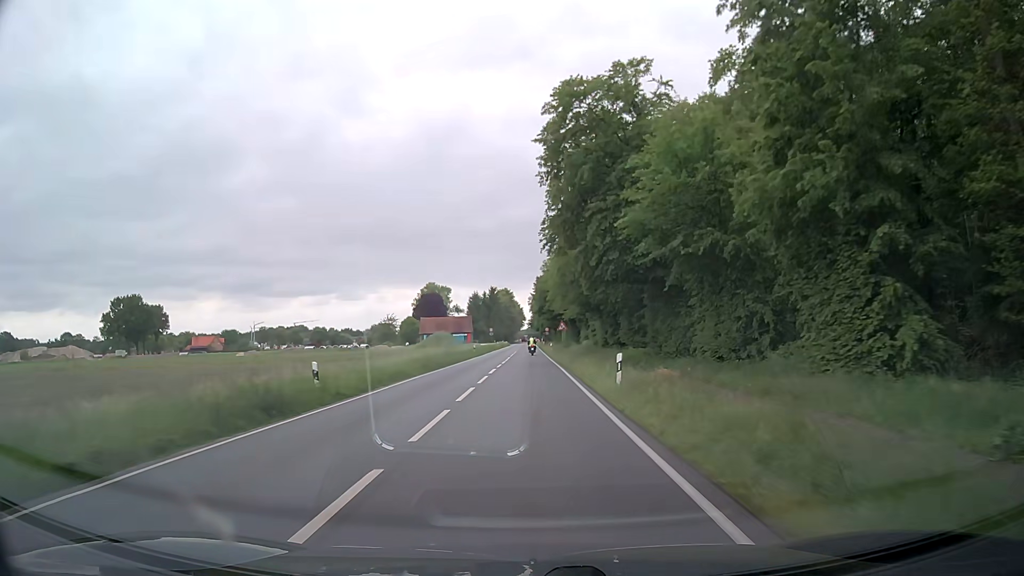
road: primary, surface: asphalt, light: Day
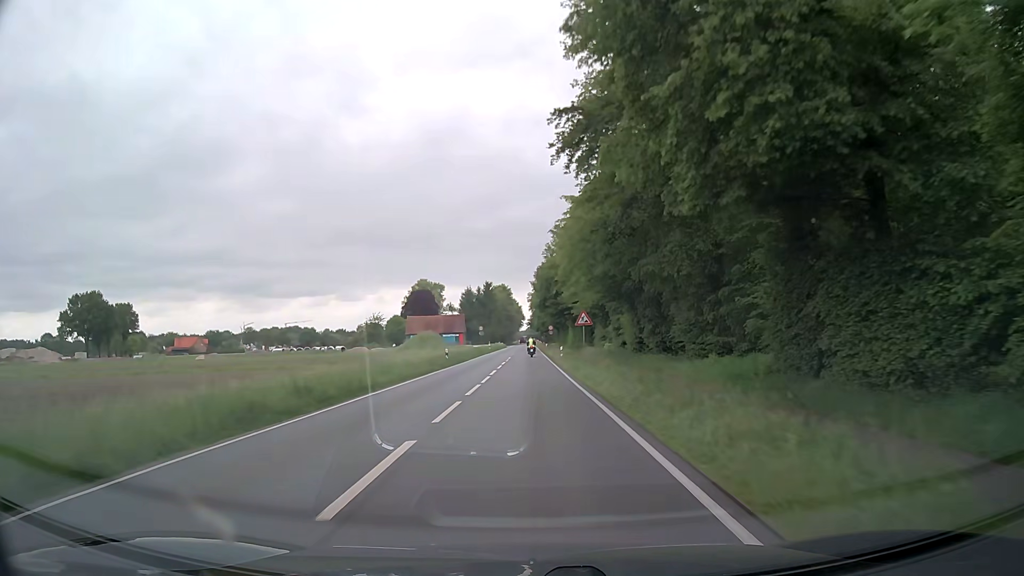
(-0.1, +21.9) m; 0°
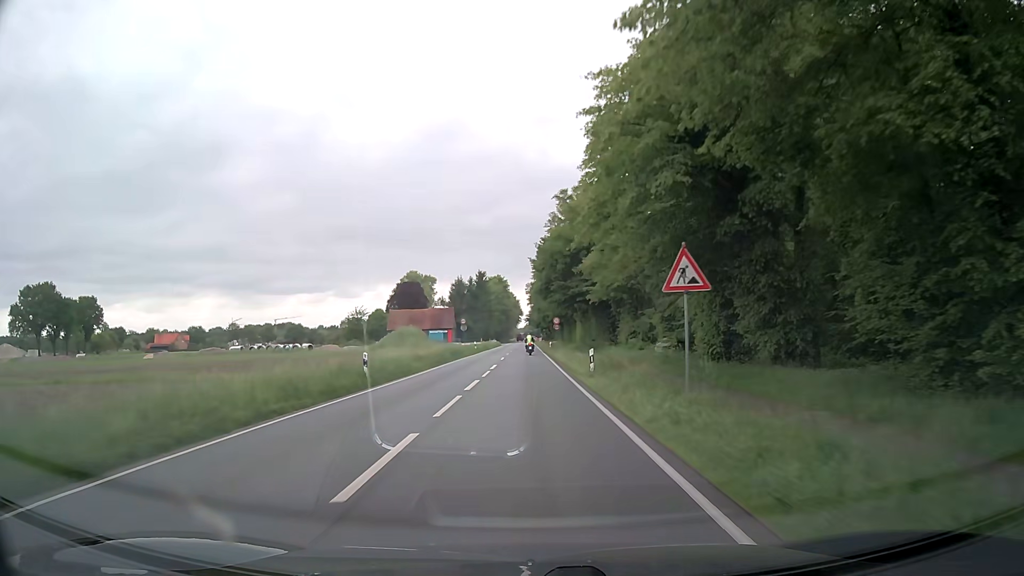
(0.0, +21.9) m; 0°
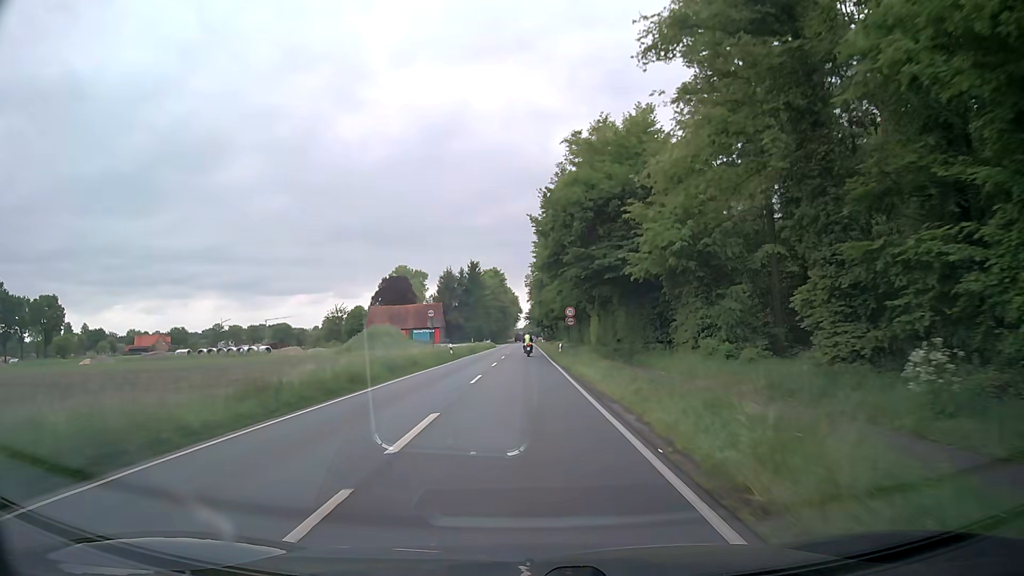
(0.0, +21.6) m; 0°
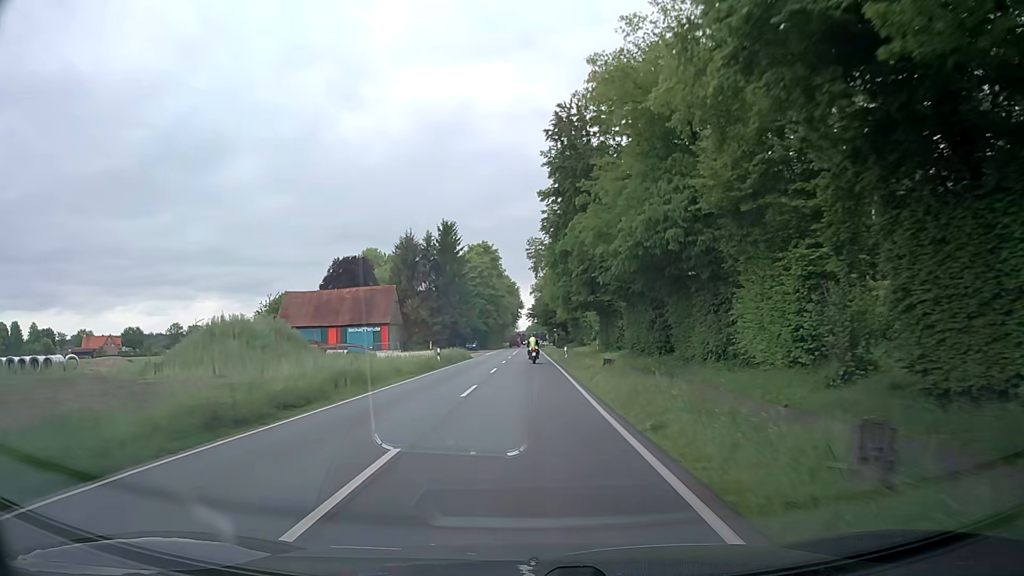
(+0.3, +51.3) m; +1°
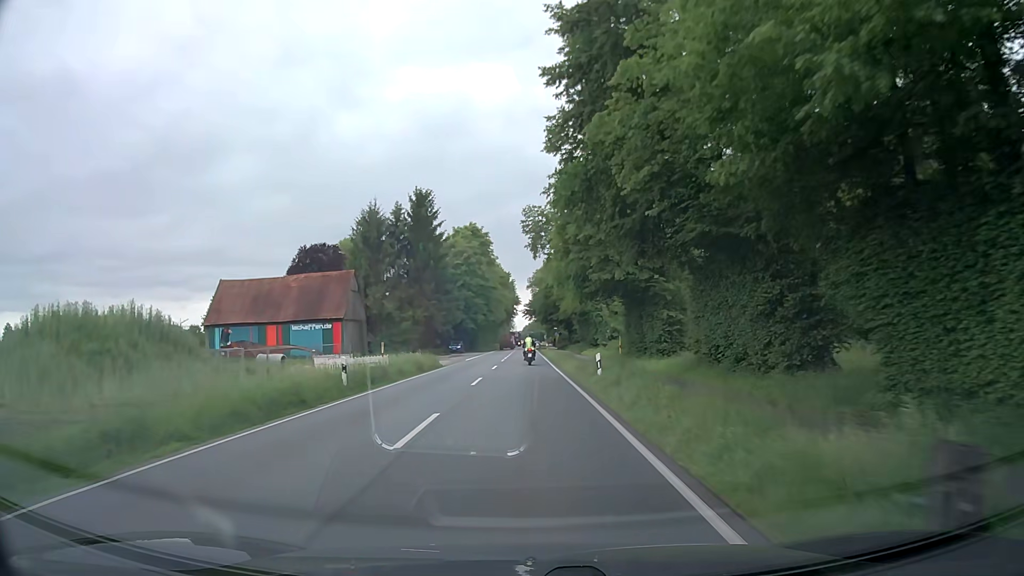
(0.0, +19.9) m; 0°
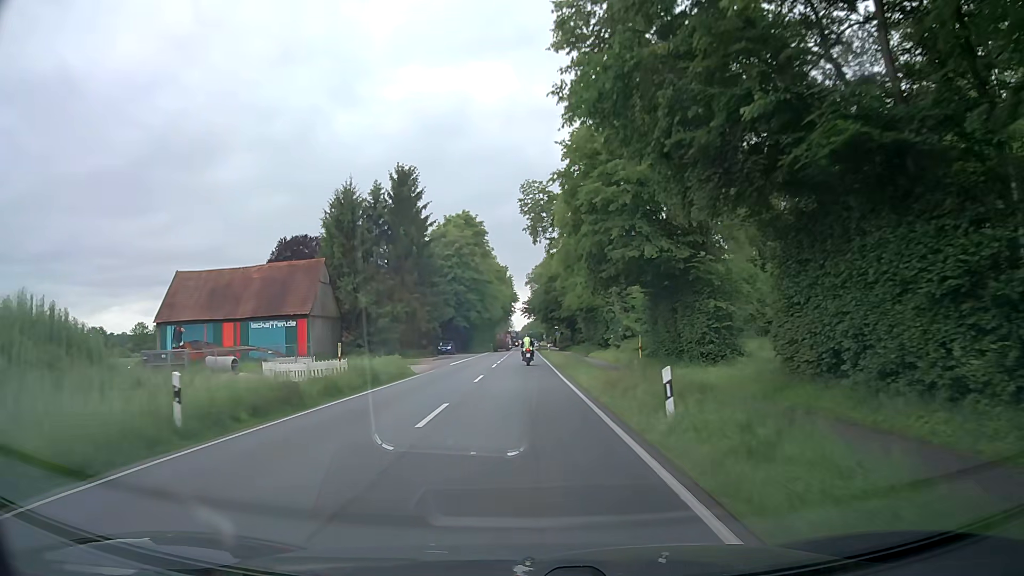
(0.0, +9.9) m; 0°
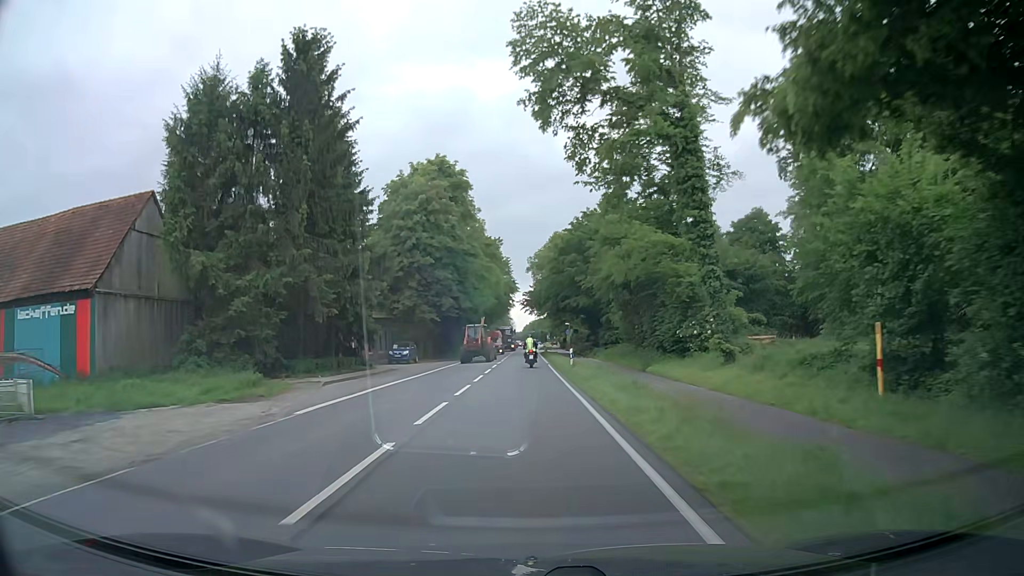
(-0.2, +29.6) m; 0°
(0, +10) (0, +20) (0, +30) (0, +40) (0, +50) (0, +60) (0, +70) (0, +80) (0, +90) (0, +100) m
